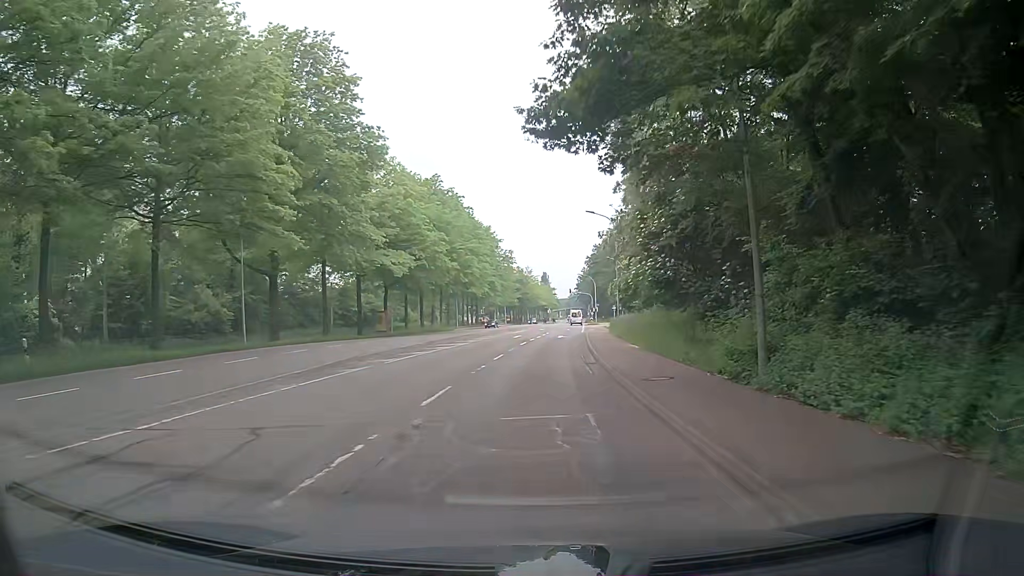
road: secondary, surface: asphalt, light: Day
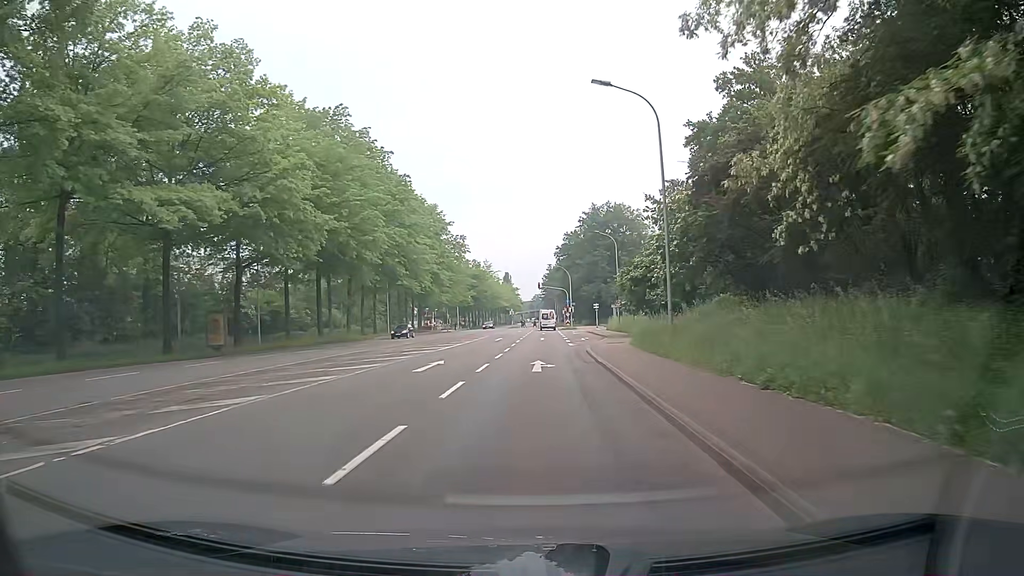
(+1.1, +29.2) m; +5°
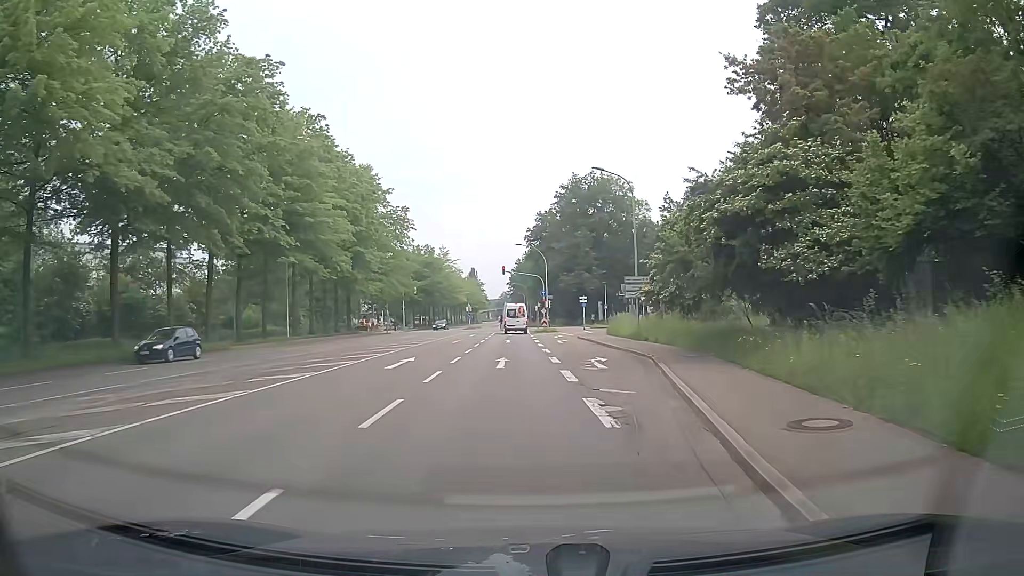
(+0.4, +26.6) m; +2°
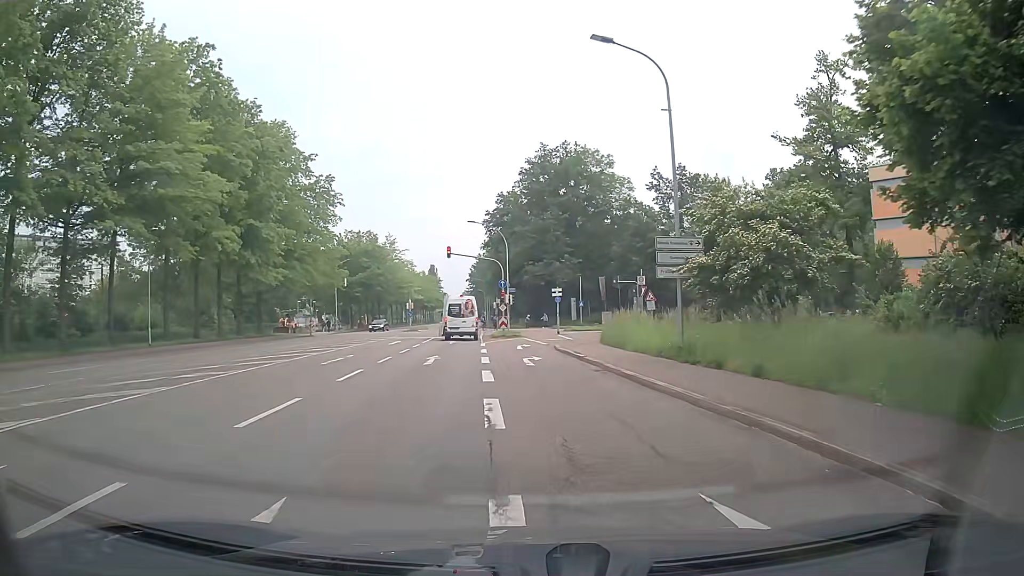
(+0.5, +18.1) m; +2°
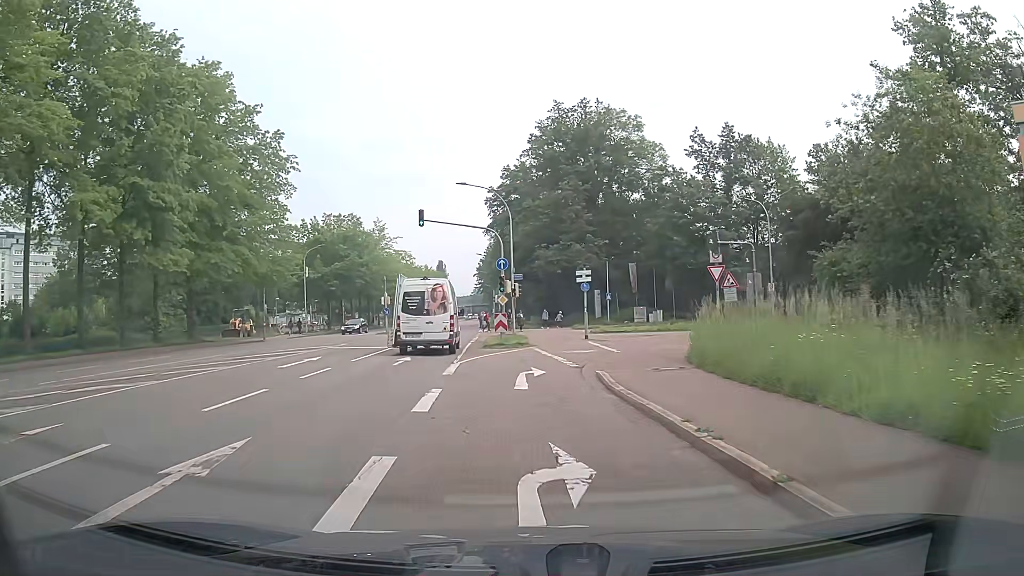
(+0.3, +16.6) m; +1°
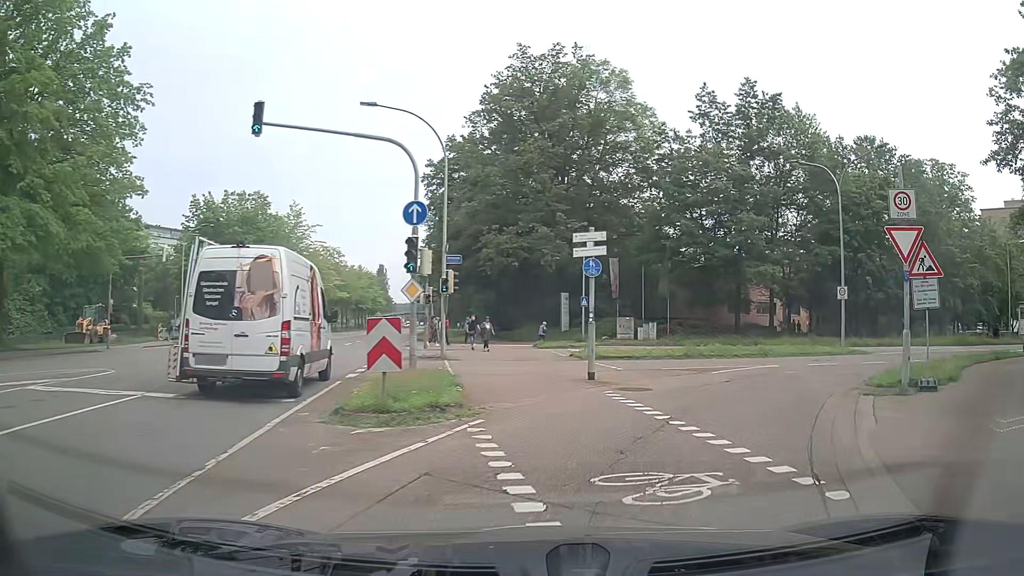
(-0.2, +17.6) m; +5°
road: secondary_link
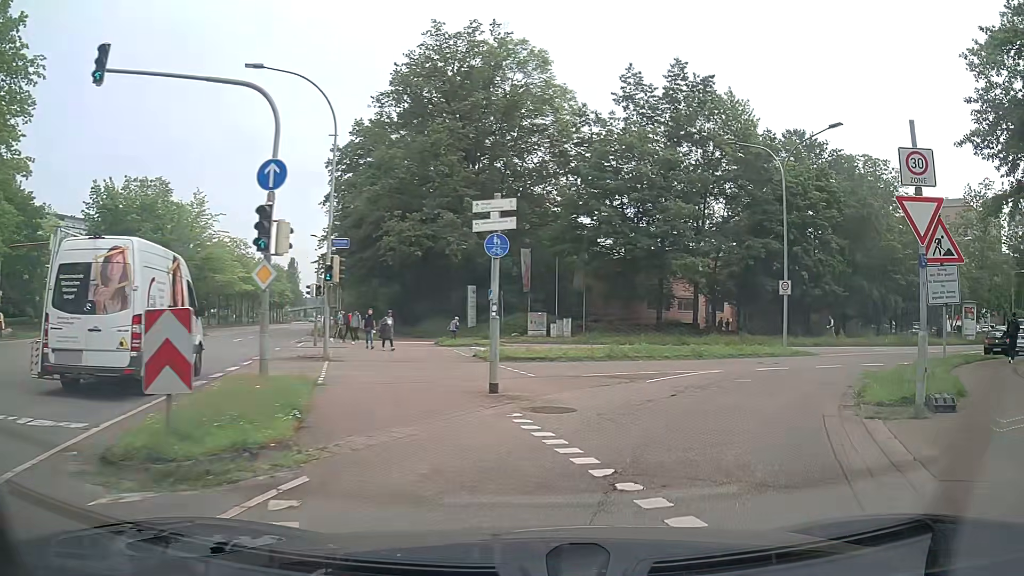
(+0.2, +3.6) m; +7°
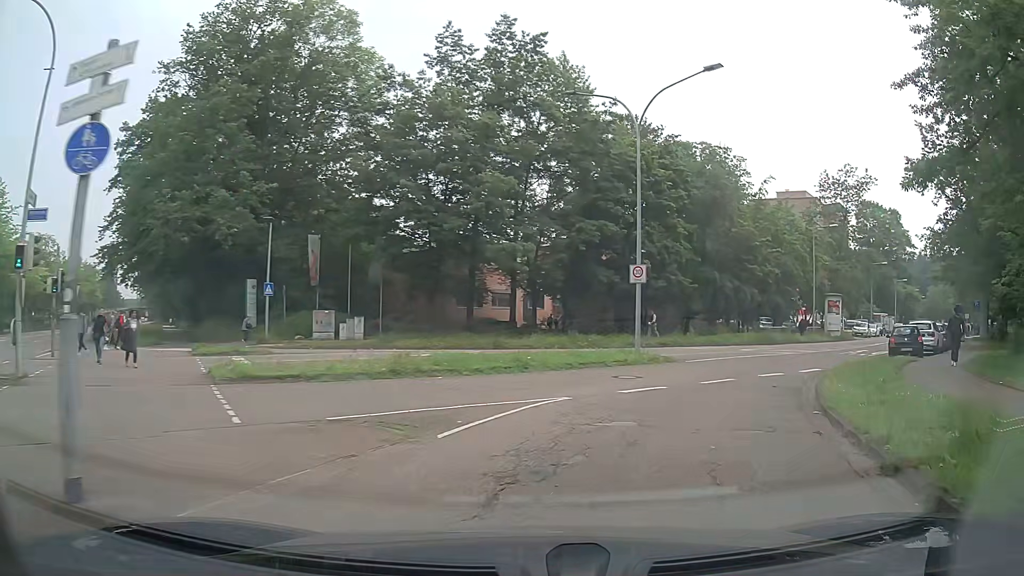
(+1.0, +7.1) m; +17°
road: residential
(+2, +10) (+6, +19) (+12, +27) (+18, +35) (+24, +43) (+30, +51) (+36, +59) (+42, +67) (+48, +75) (+54, +83) m
